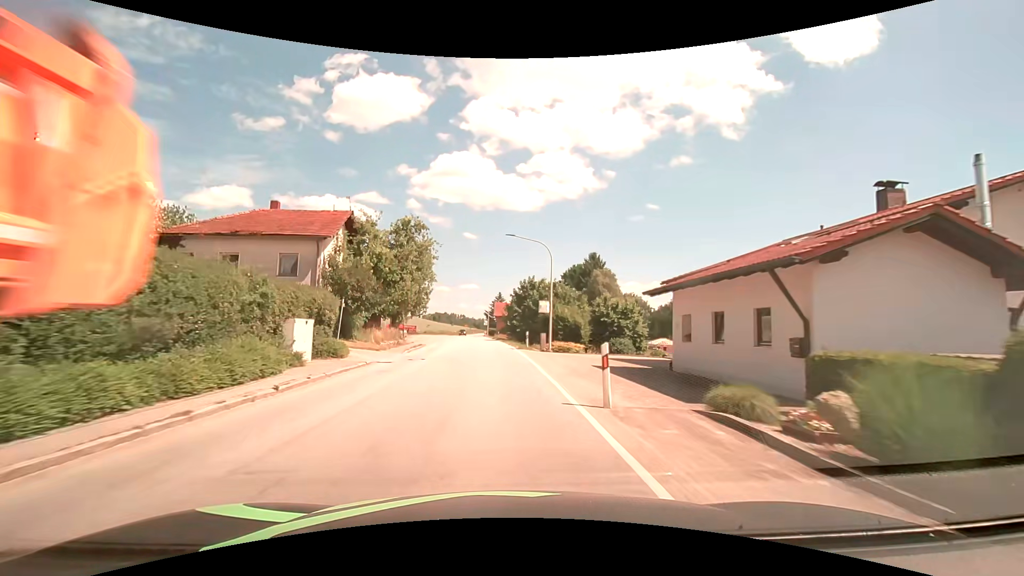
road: secondary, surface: asphalt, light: Day
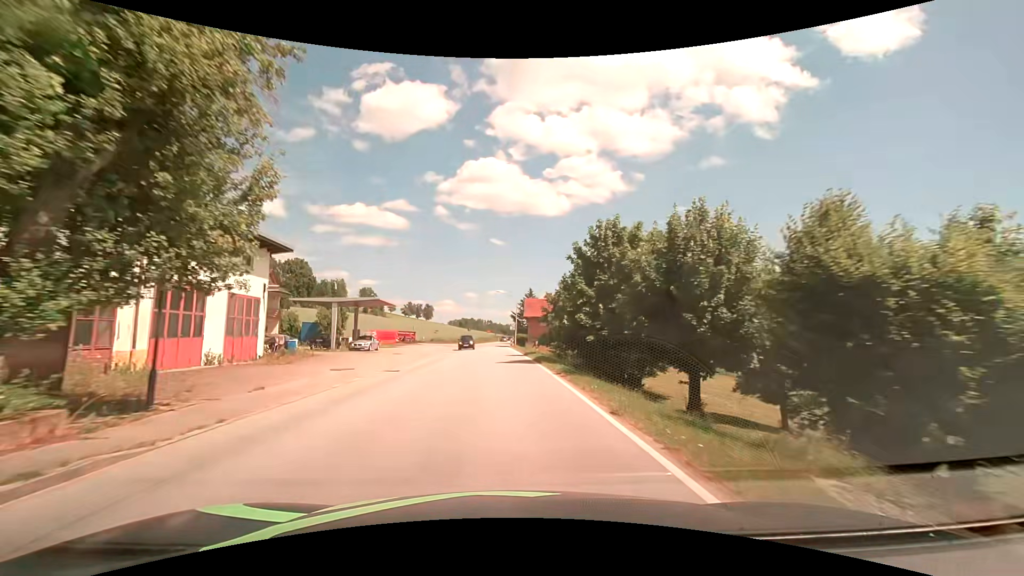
(-1.5, +31.2) m; -4°
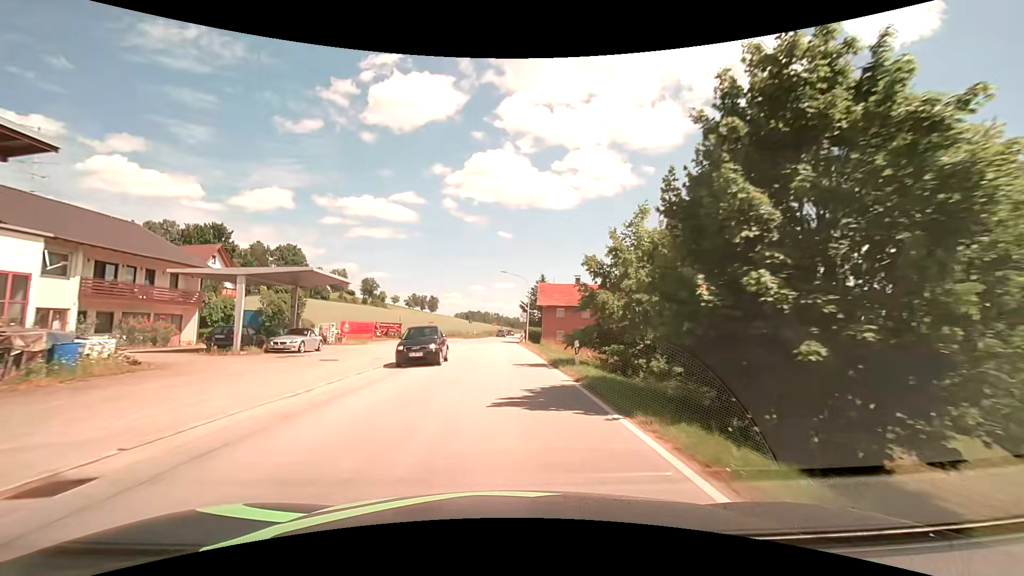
(-0.2, +15.2) m; -1°
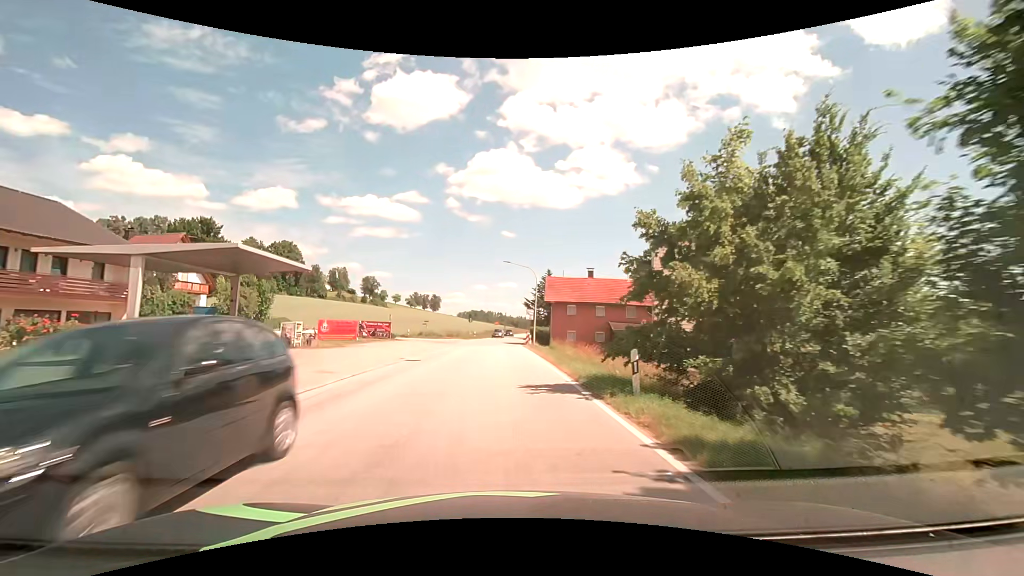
(0.0, +7.2) m; 0°
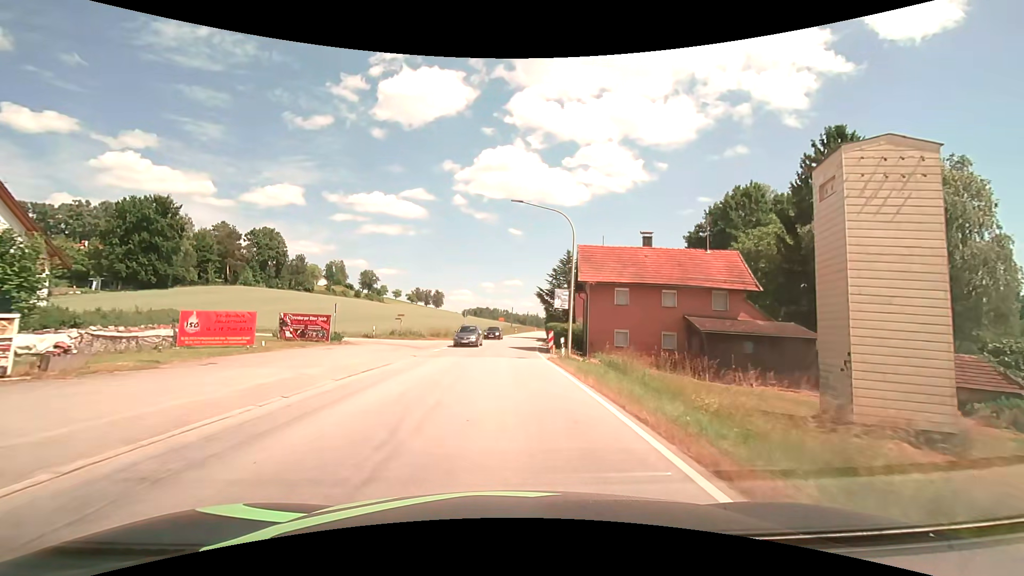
(-0.2, +20.0) m; -1°
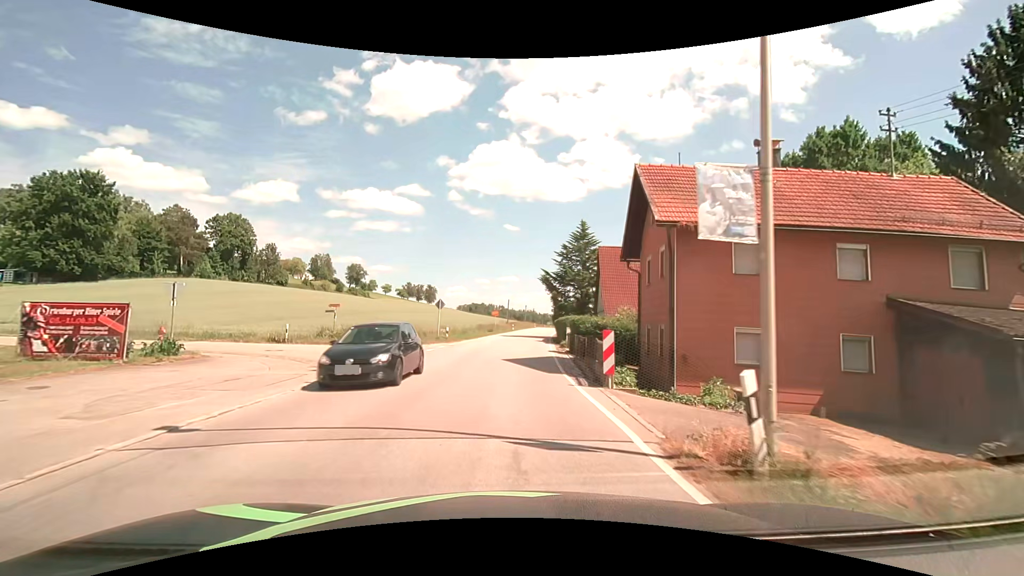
(+0.1, +17.1) m; 0°
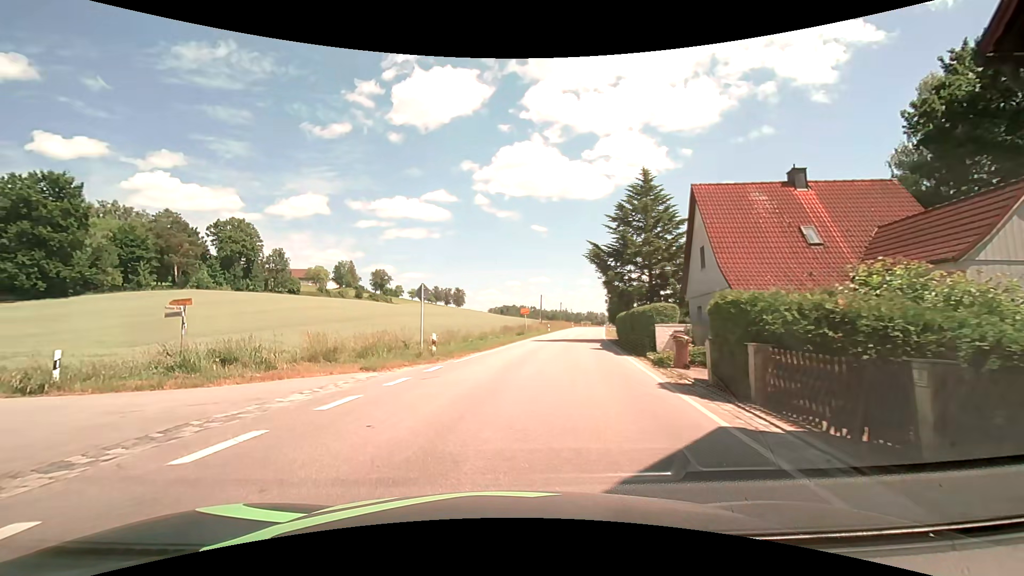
(0.0, +16.1) m; -3°
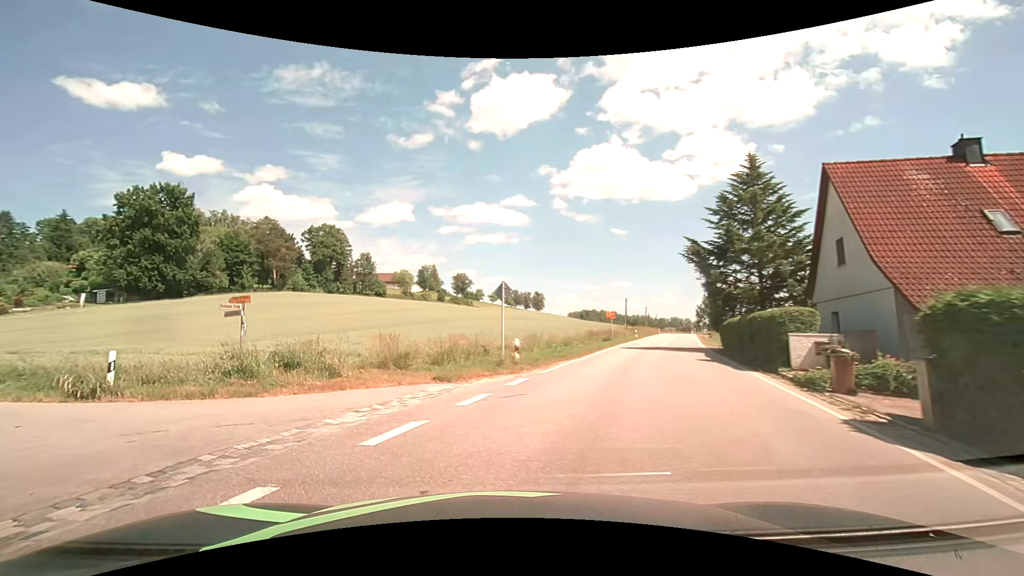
(-0.2, +2.7) m; -8°
